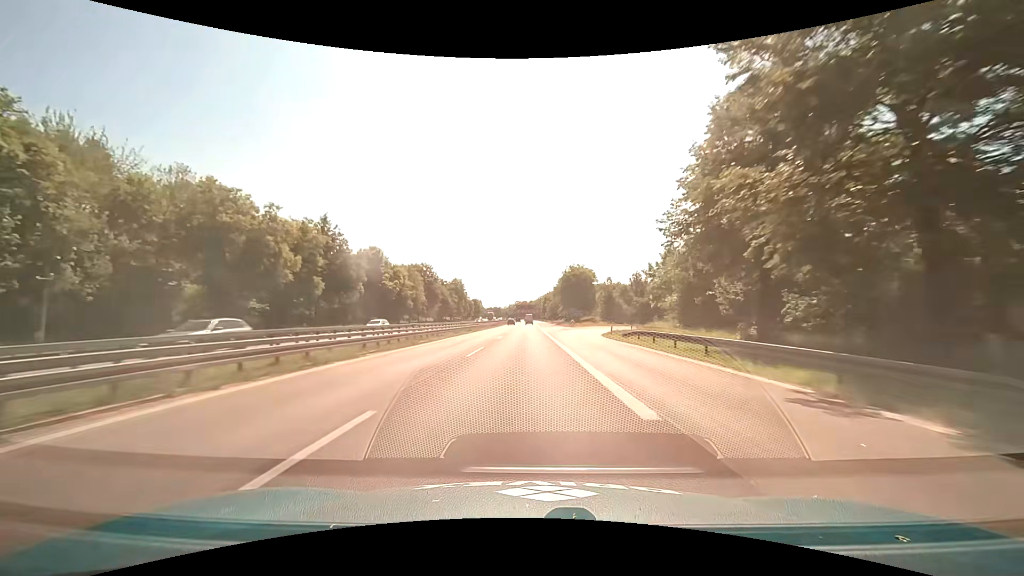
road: motorway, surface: asphalt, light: Day
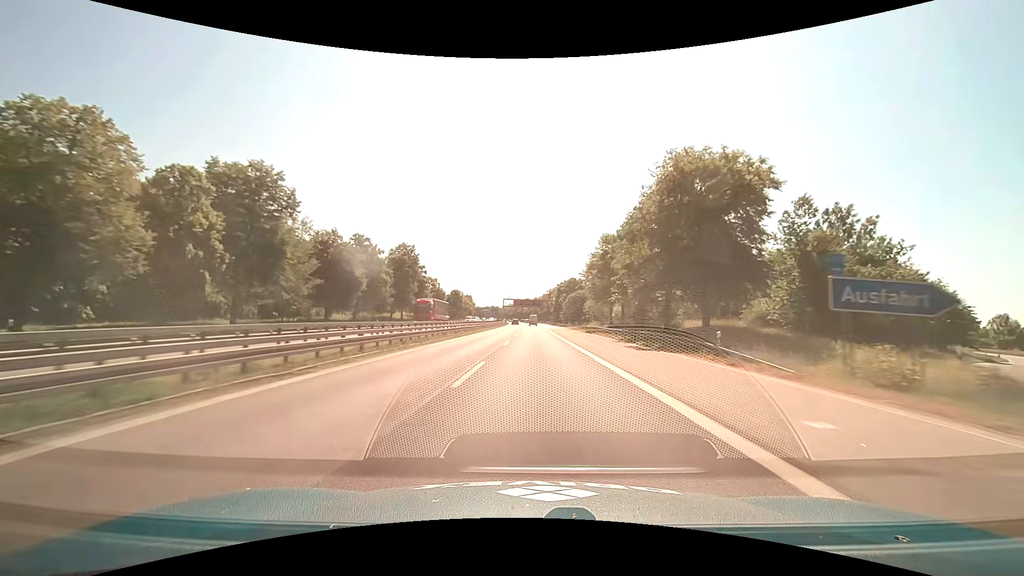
(-0.4, +79.8) m; 0°
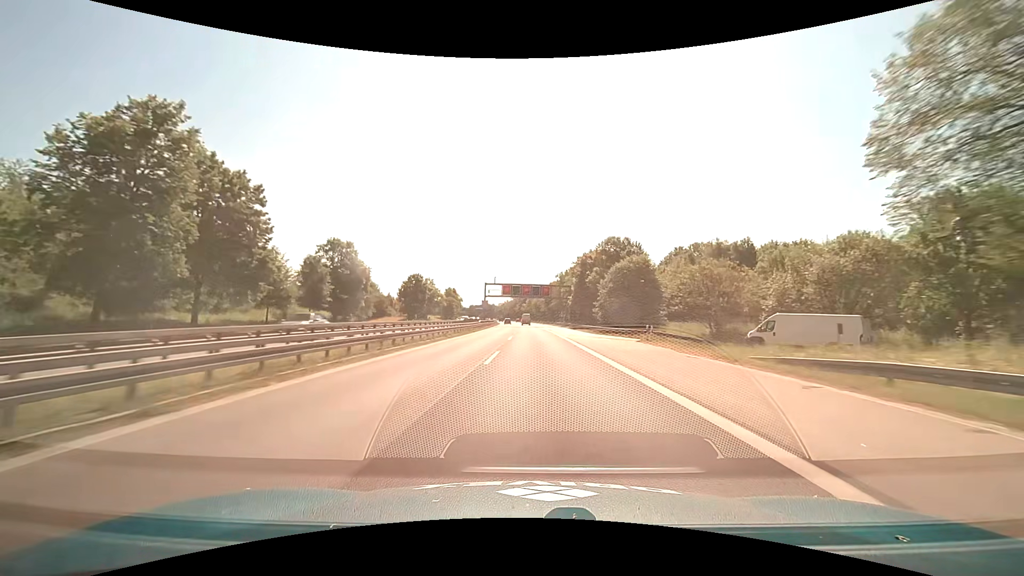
(+0.4, +65.8) m; 0°
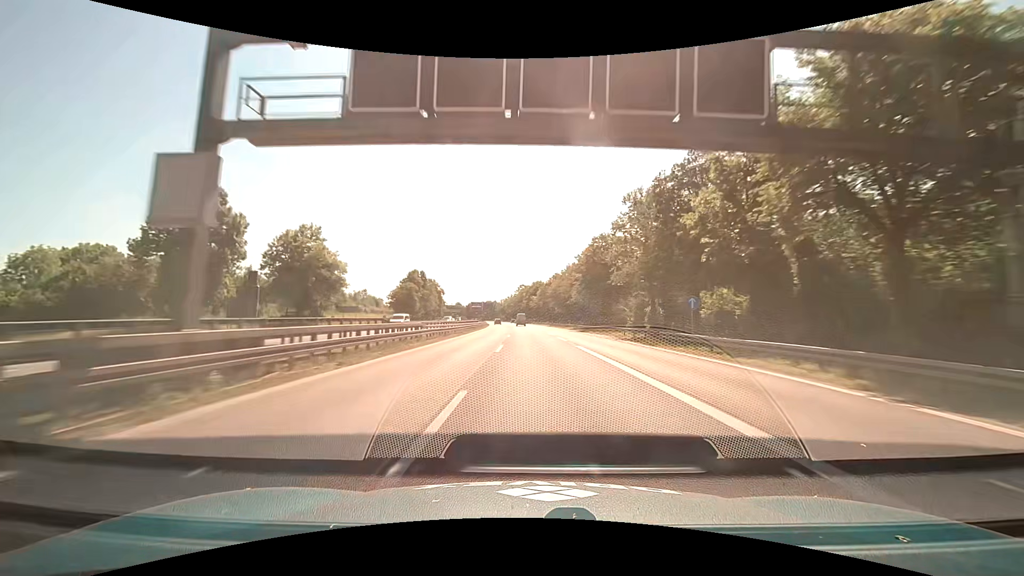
(-0.8, +82.5) m; -1°
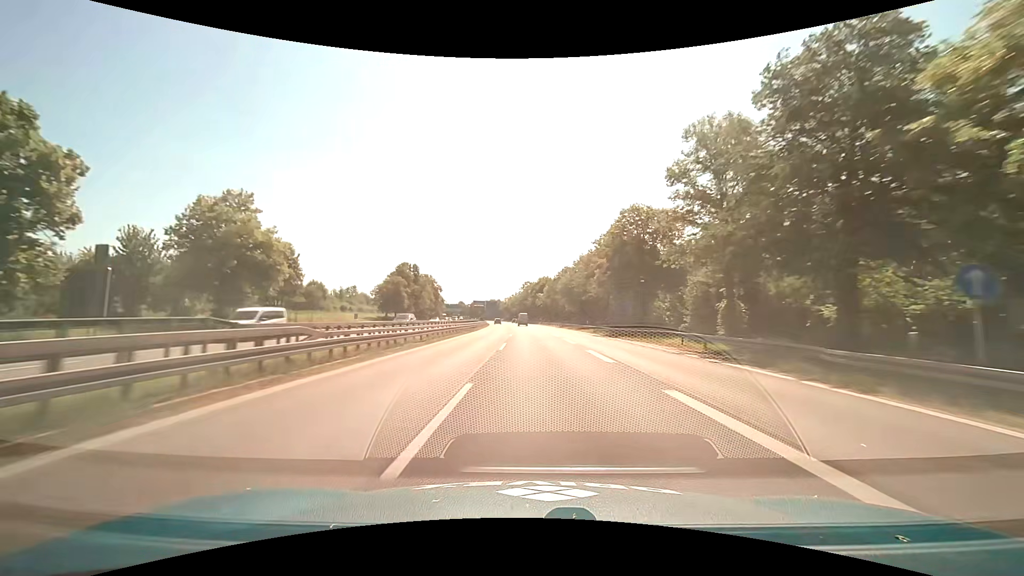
(-0.1, +16.5) m; -1°
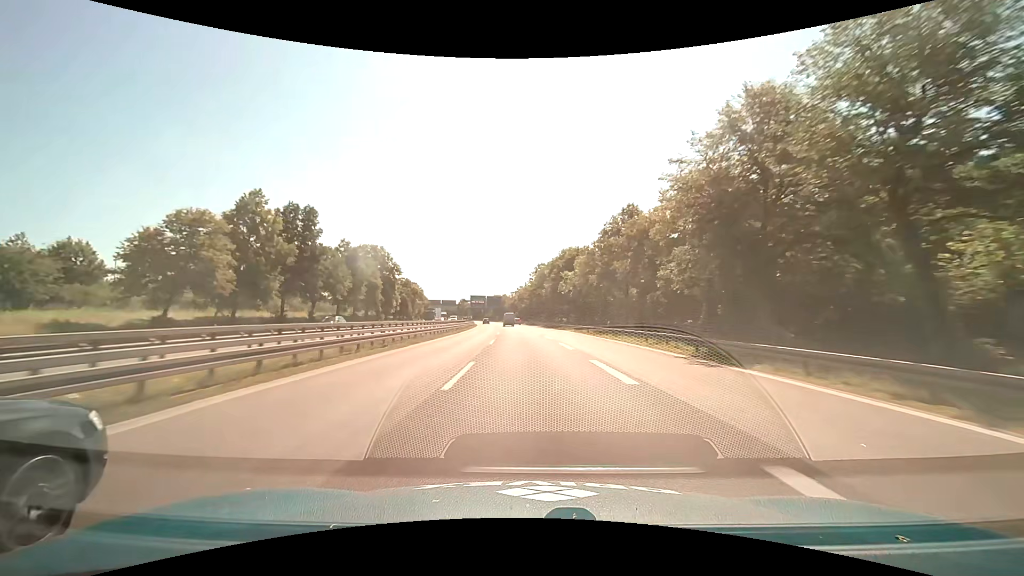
(-0.8, +65.6) m; -1°
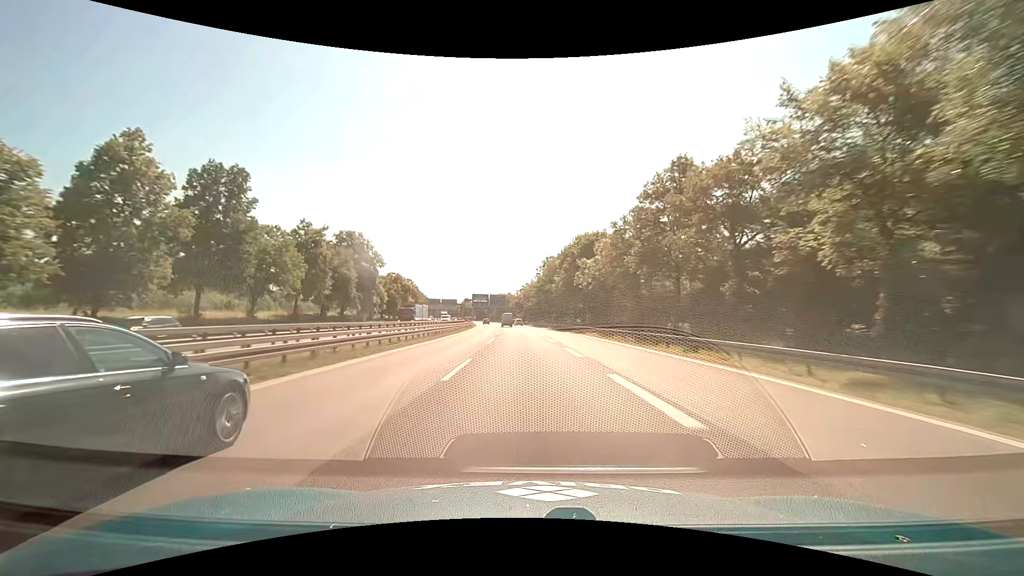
(-0.1, +16.3) m; -1°
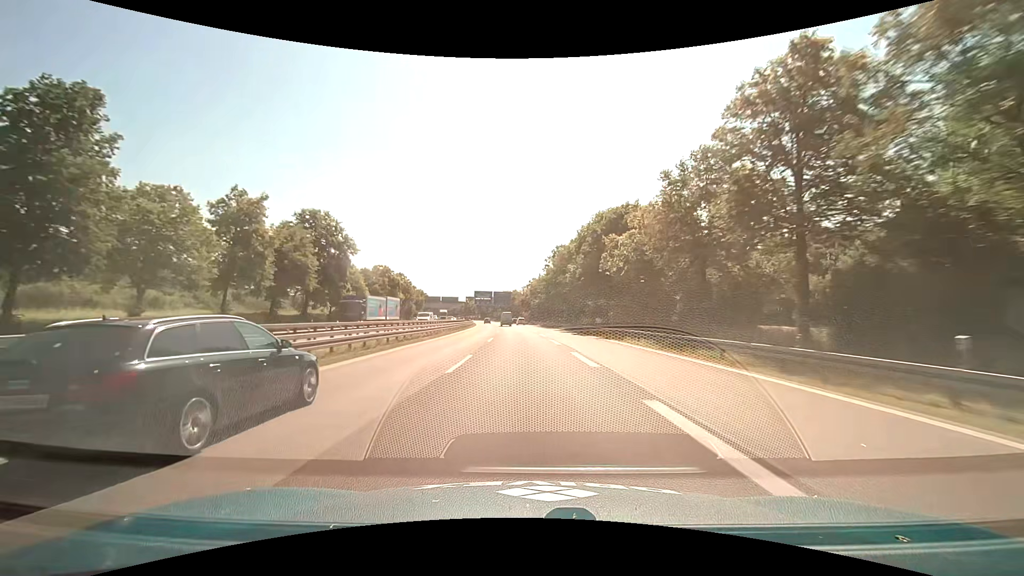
(-0.1, +16.3) m; -1°
(0, +10) (0, +20) (0, +30) (-1, +40) (-1, +50) (-1, +60) (-2, +70) (-3, +80) (-3, +90) (-4, +100) m
